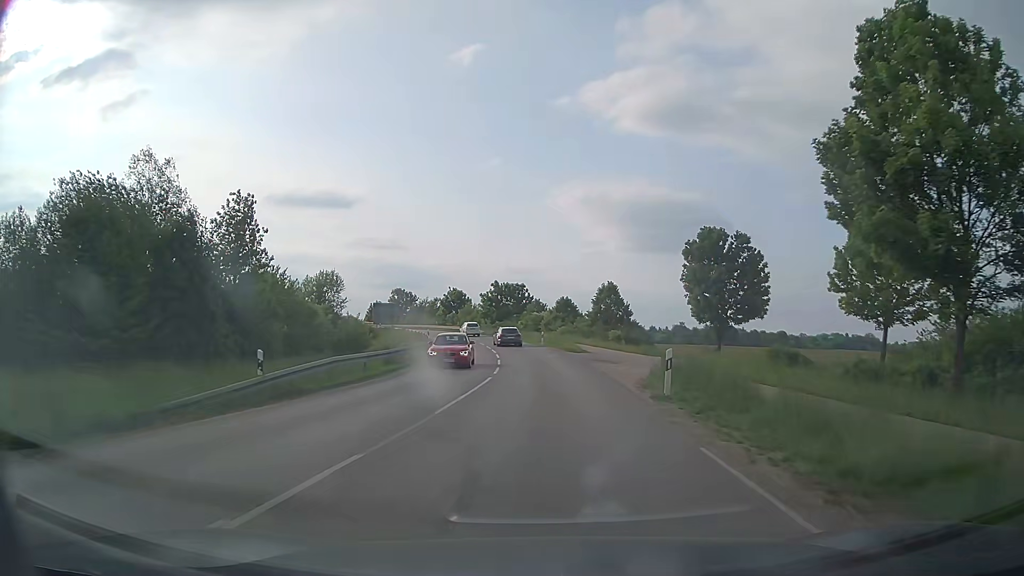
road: secondary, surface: asphalt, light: Day
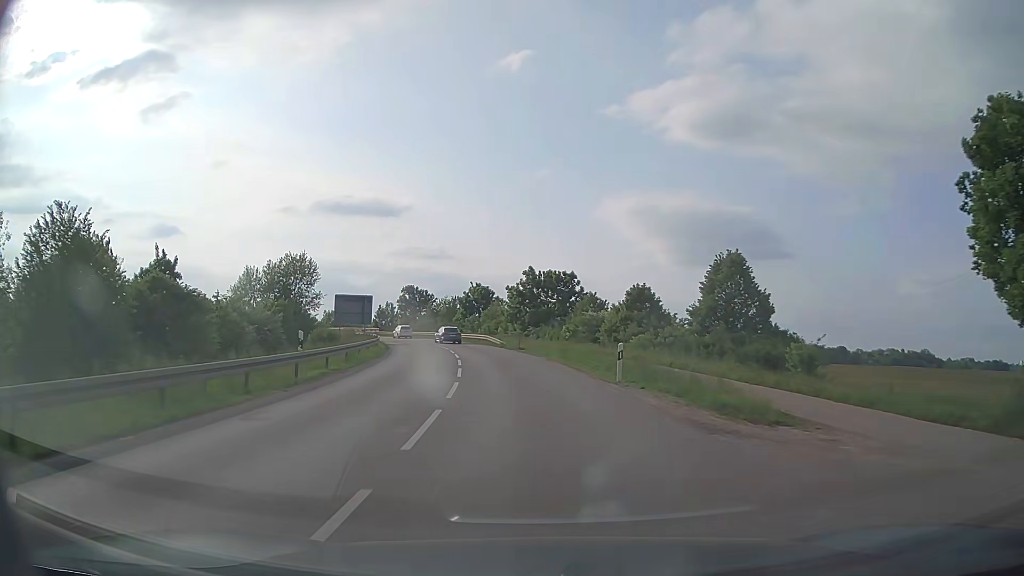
(-0.5, +34.4) m; -4°
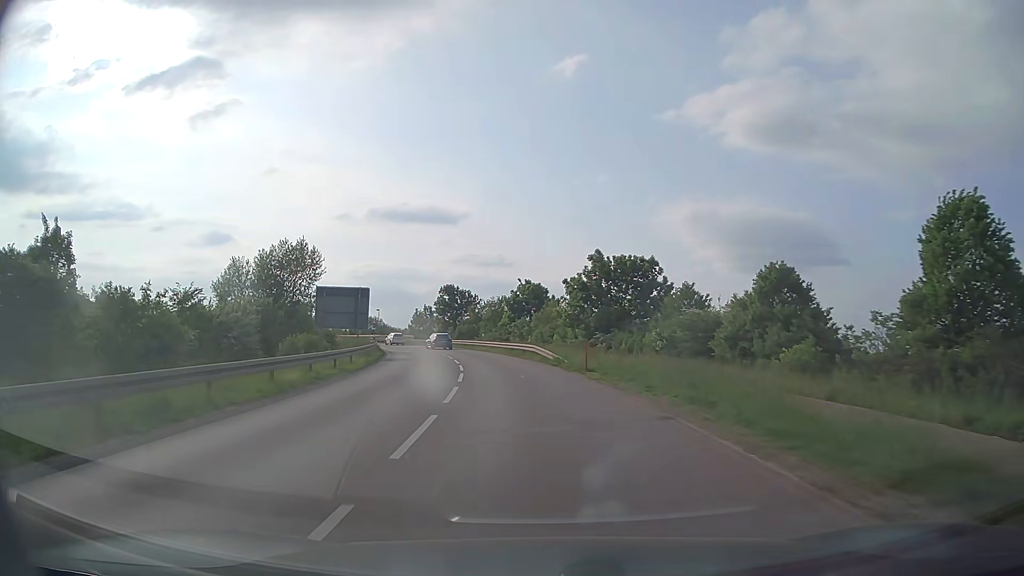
(-0.8, +18.6) m; -5°
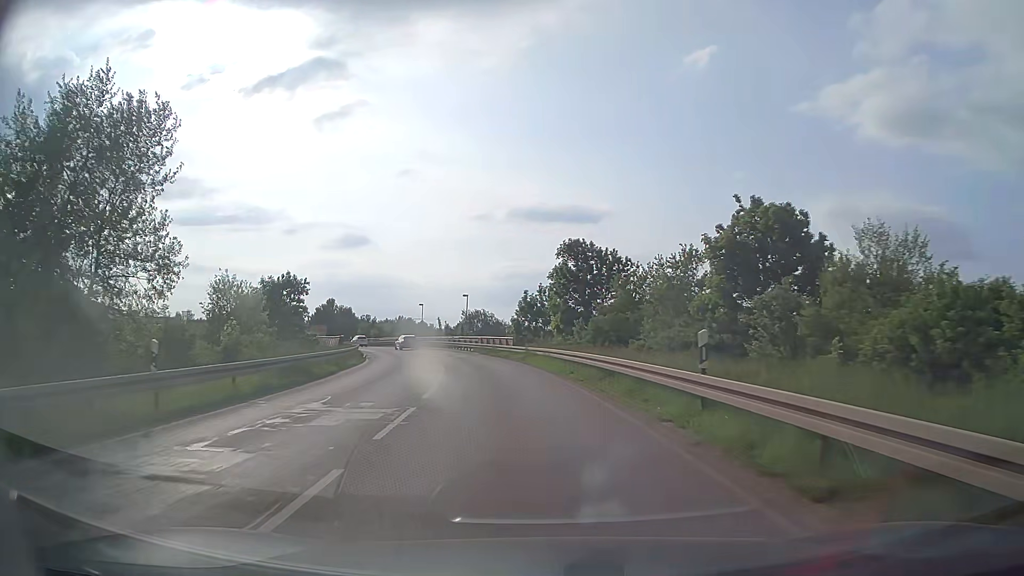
(-5.0, +46.3) m; -12°
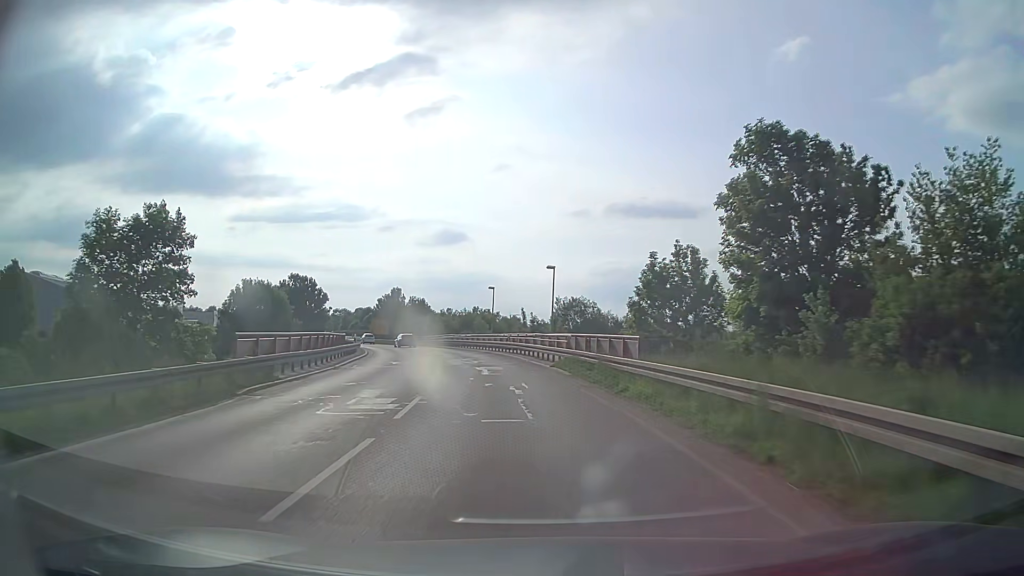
(-2.1, +28.0) m; -8°
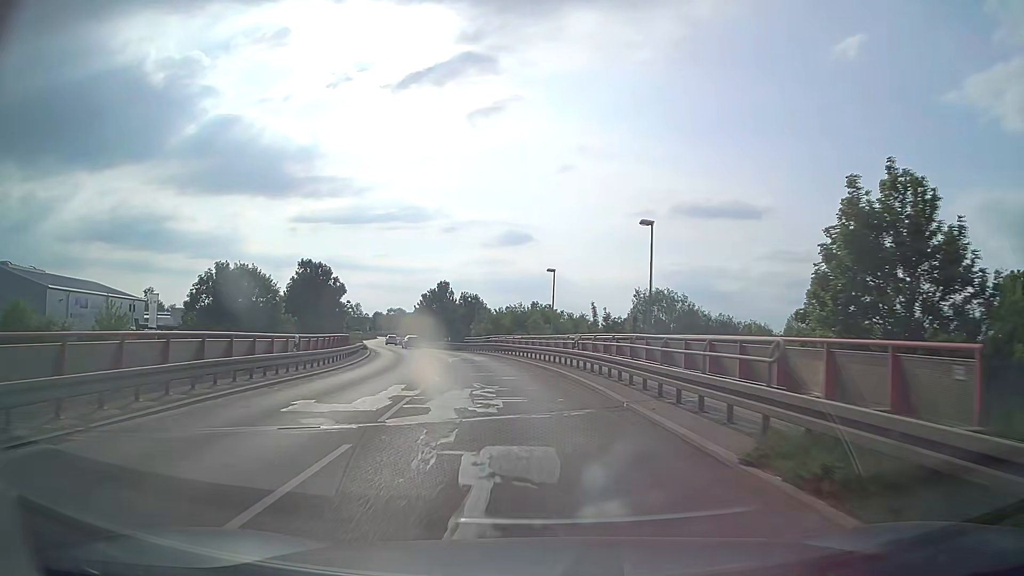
(-0.9, +18.7) m; -6°
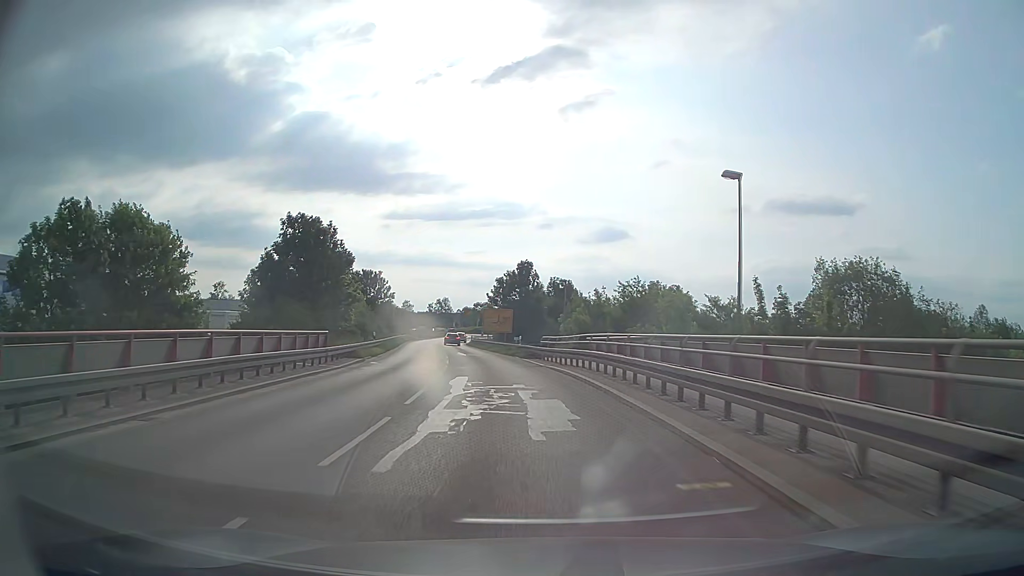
(-1.8, +27.4) m; -8°
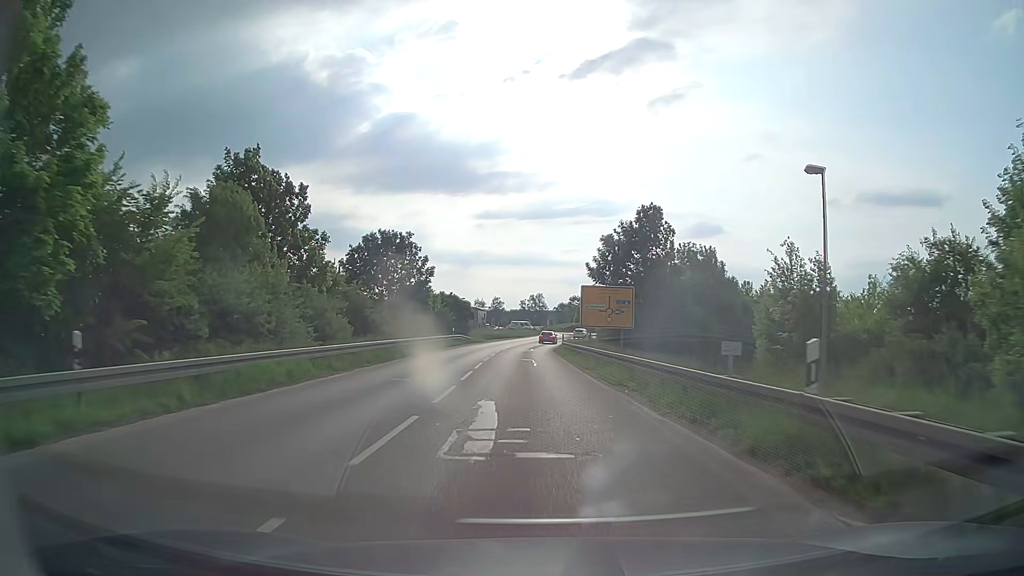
(-3.0, +35.8) m; -8°
(0, +10) (0, +20) (-1, +30) (-1, +40) (-1, +50) (-1, +60) (-1, +70) (0, +80) (+1, +90) (+3, +100) m
